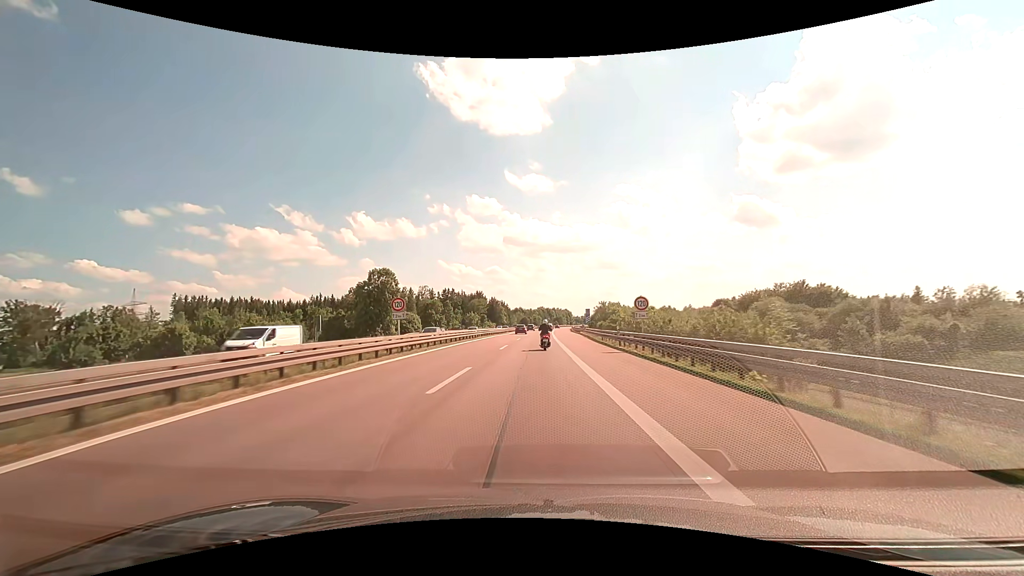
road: motorway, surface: asphalt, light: Day
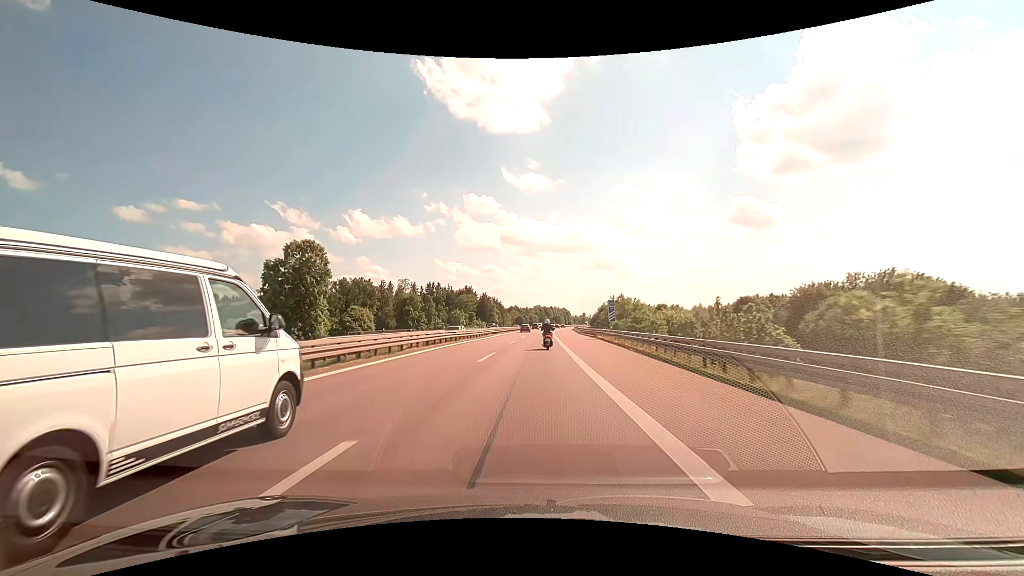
(0.0, +28.0) m; 0°
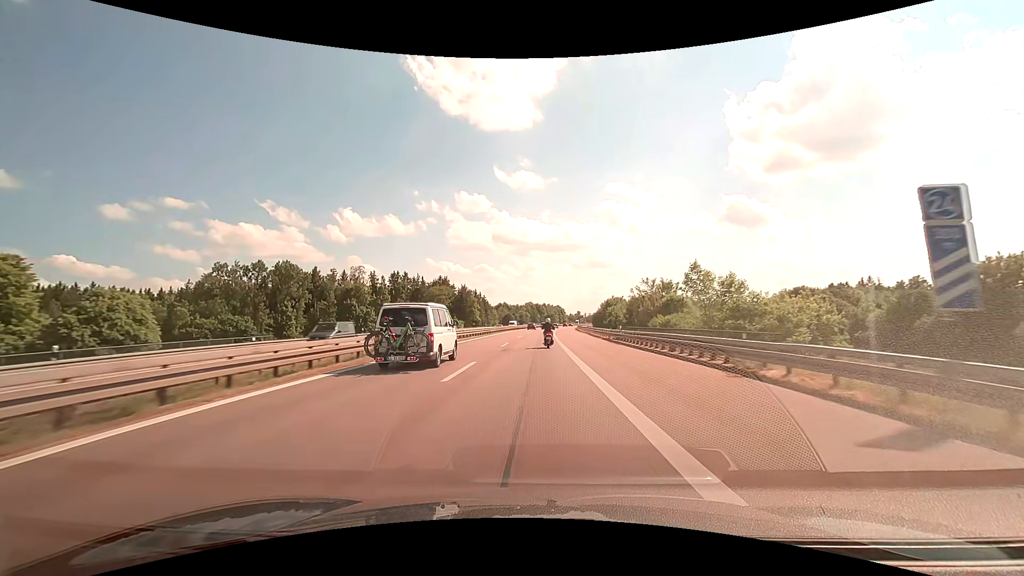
(+0.4, +42.0) m; +1°
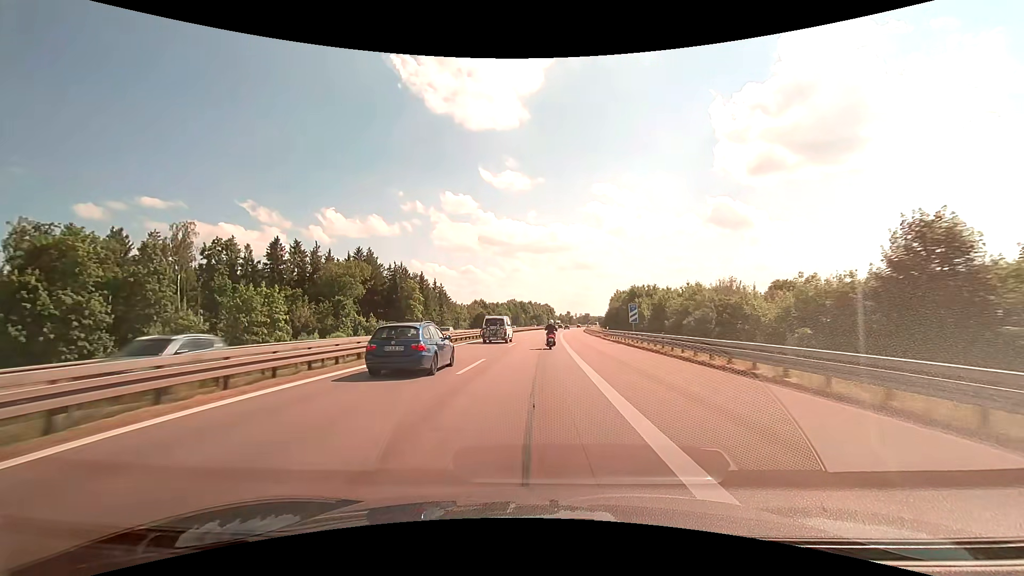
(+0.9, +70.1) m; +2°
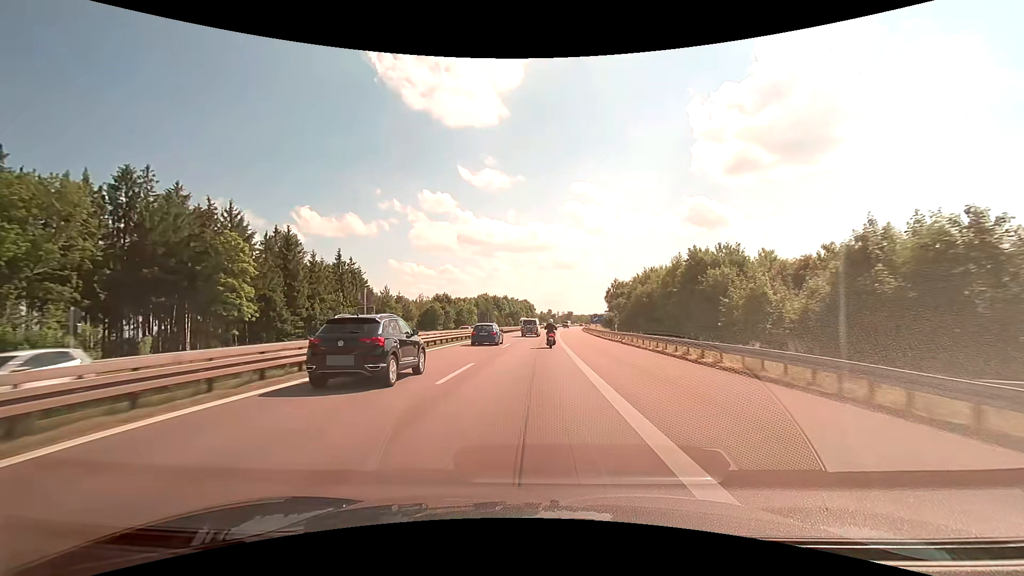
(+1.2, +56.3) m; +2°
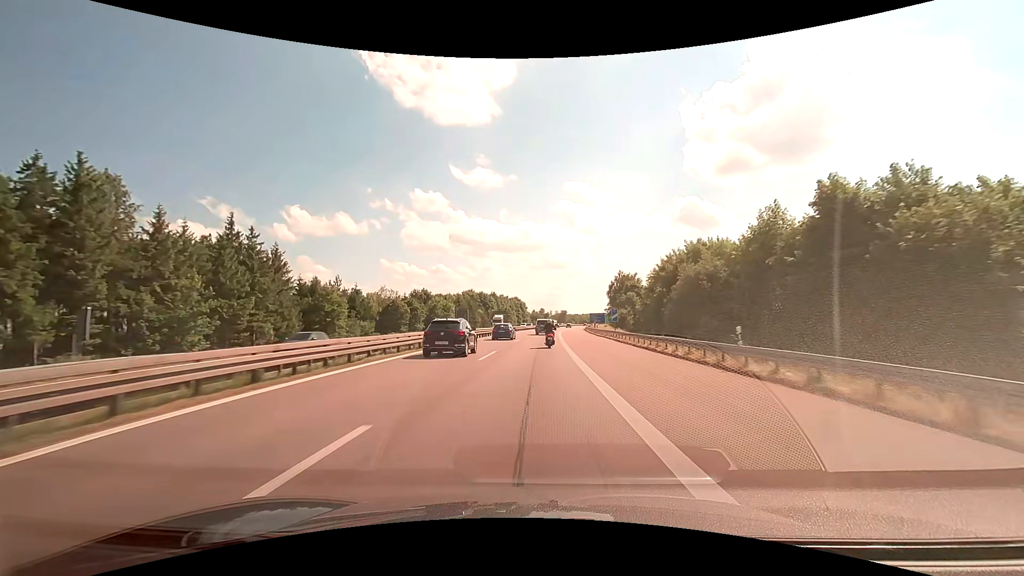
(+0.2, +28.3) m; +1°
